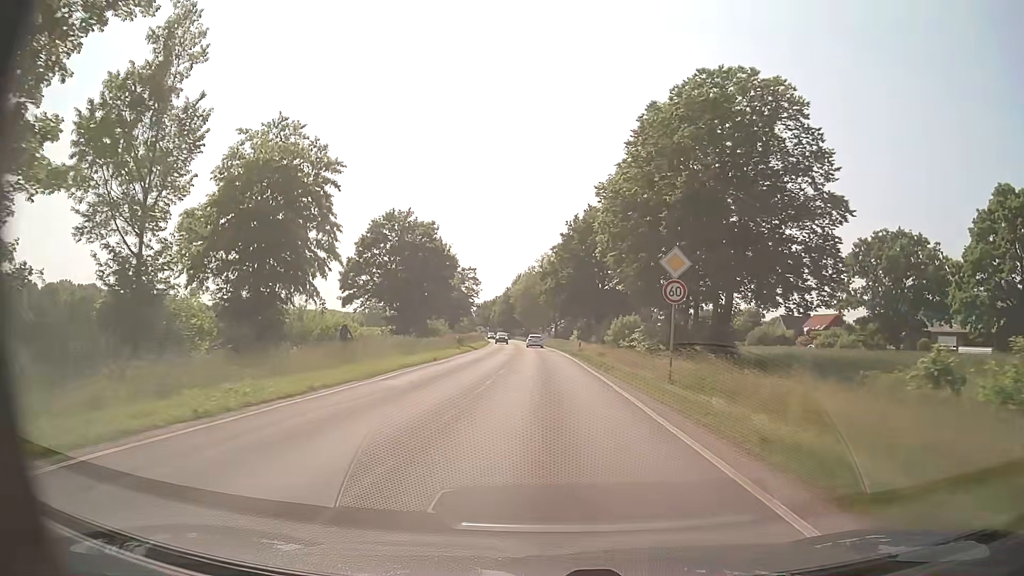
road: secondary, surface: asphalt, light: Day
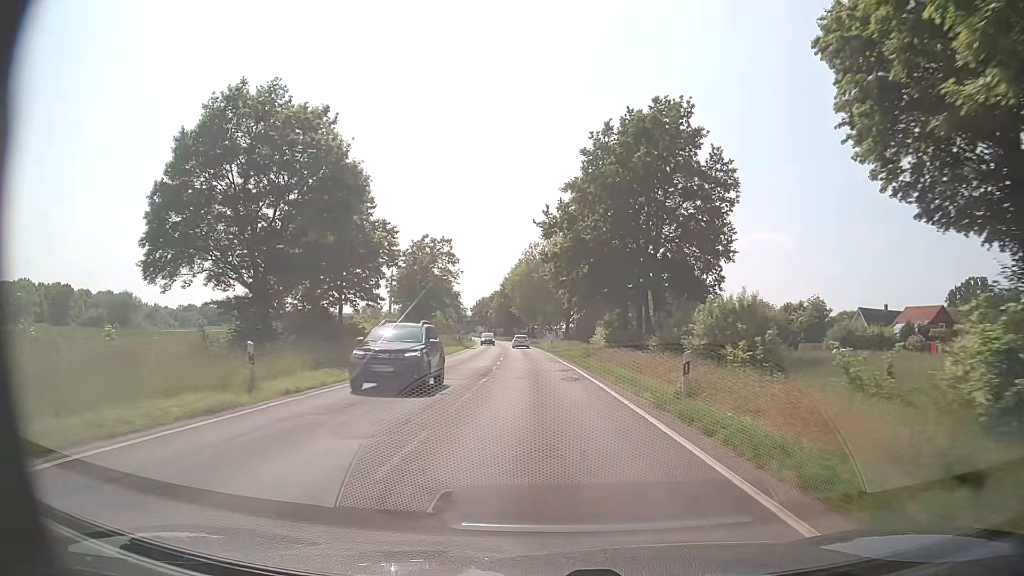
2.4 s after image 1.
(-0.2, +35.8) m; -1°
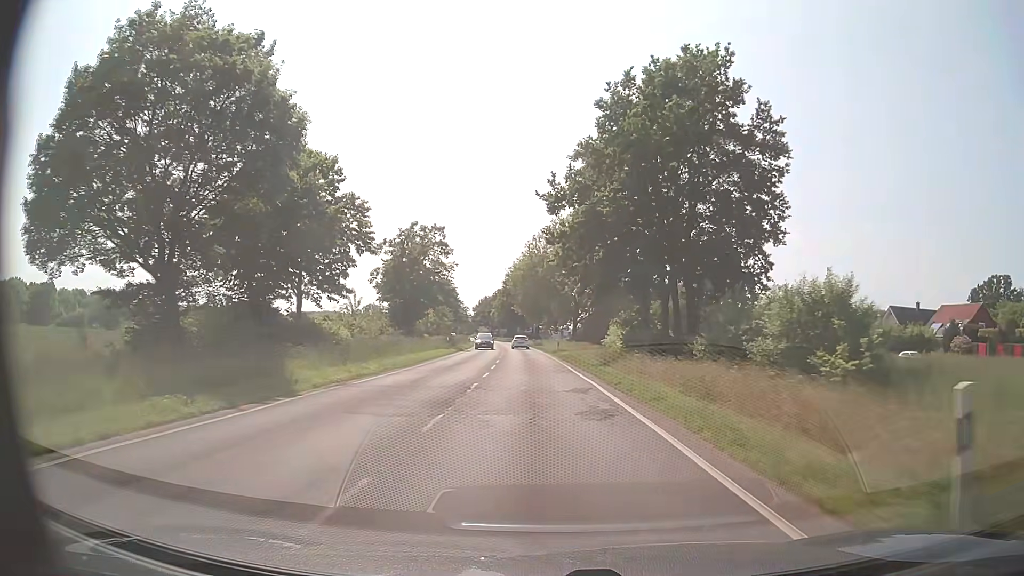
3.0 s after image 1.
(0.0, +9.3) m; 0°
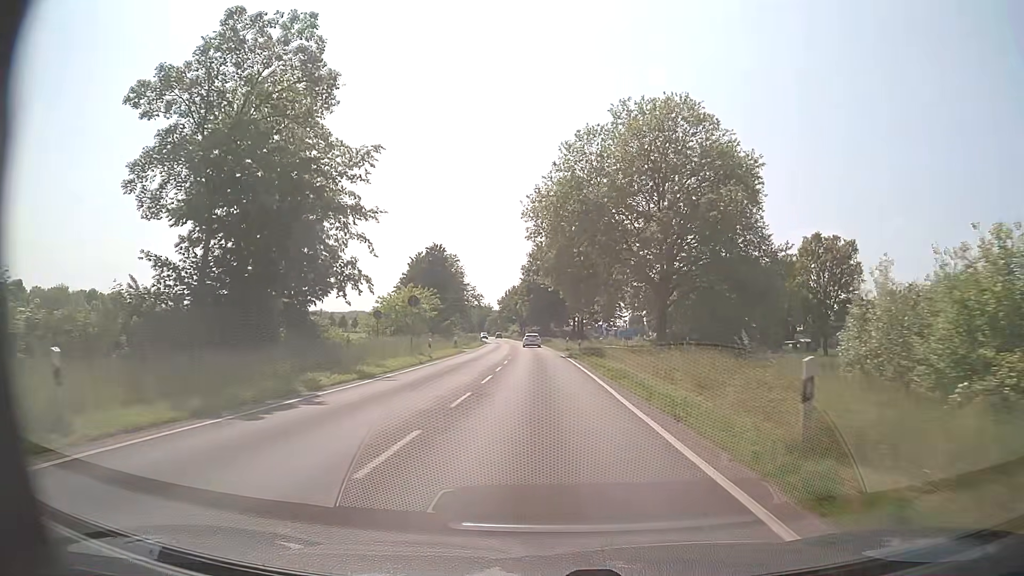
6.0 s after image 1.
(-1.6, +47.7) m; -3°
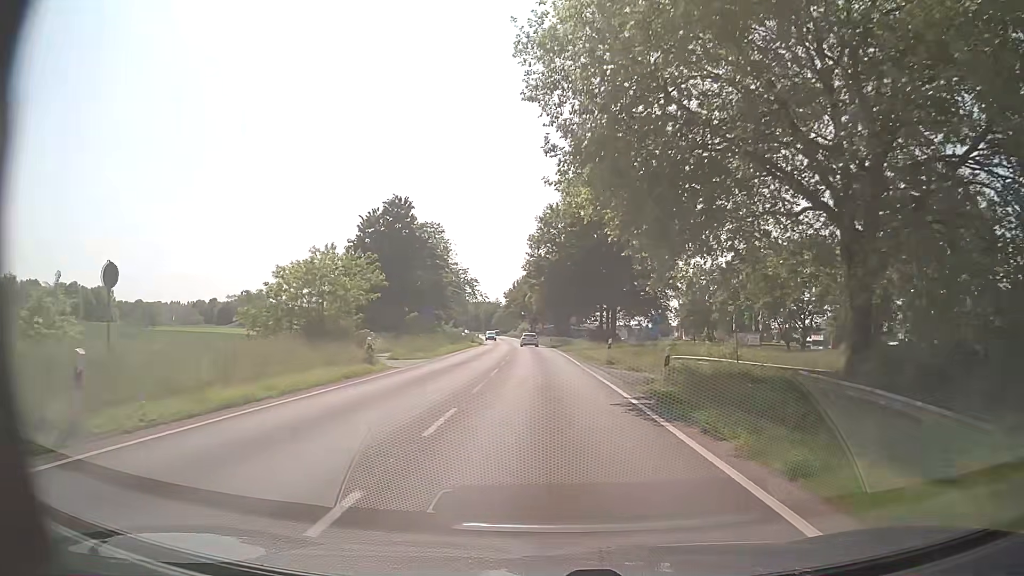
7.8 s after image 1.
(-0.4, +29.1) m; -1°
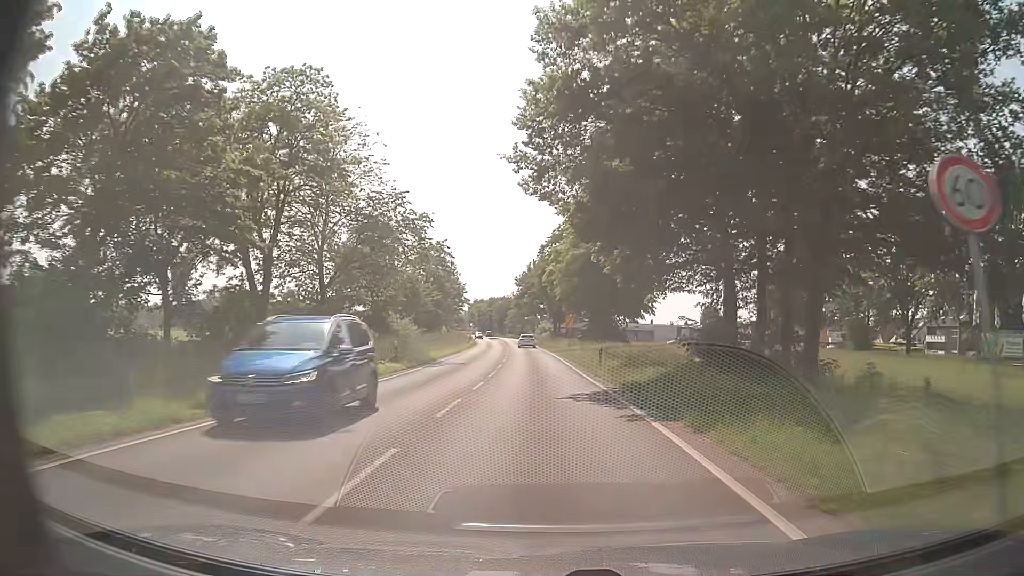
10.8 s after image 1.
(-0.8, +48.4) m; -2°
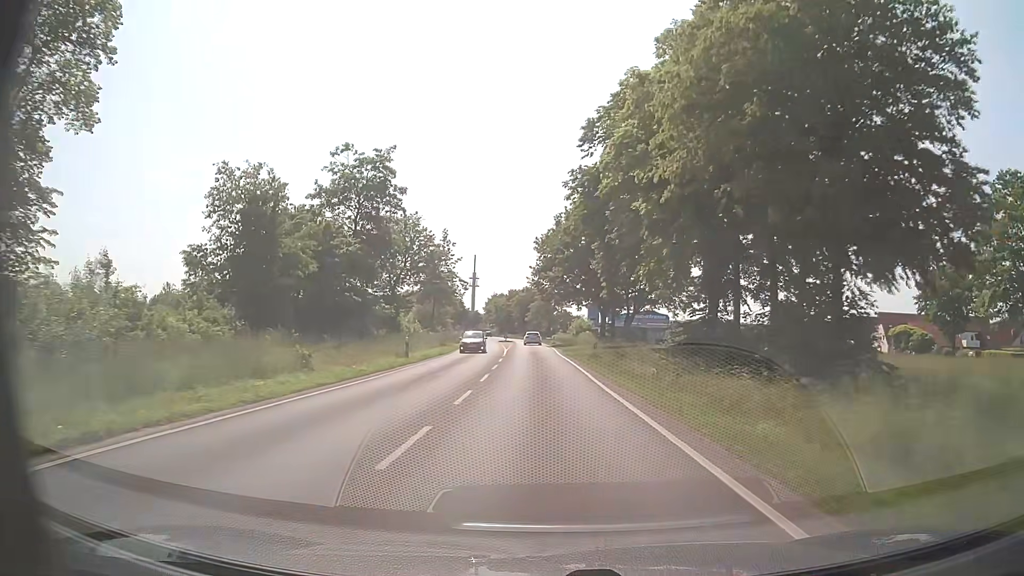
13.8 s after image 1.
(-1.2, +48.7) m; -3°
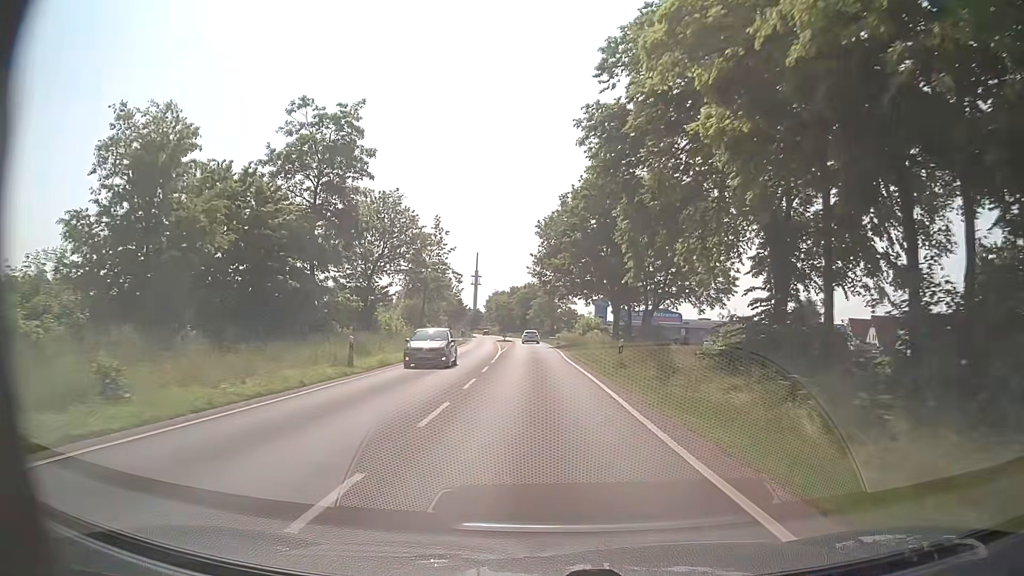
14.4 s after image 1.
(0.0, +9.8) m; 0°
(0, +10) (0, +20) (0, +30) (0, +40) (-1, +50) (-1, +60) (-2, +70) (-2, +80) (-3, +90) (-3, +100) m
